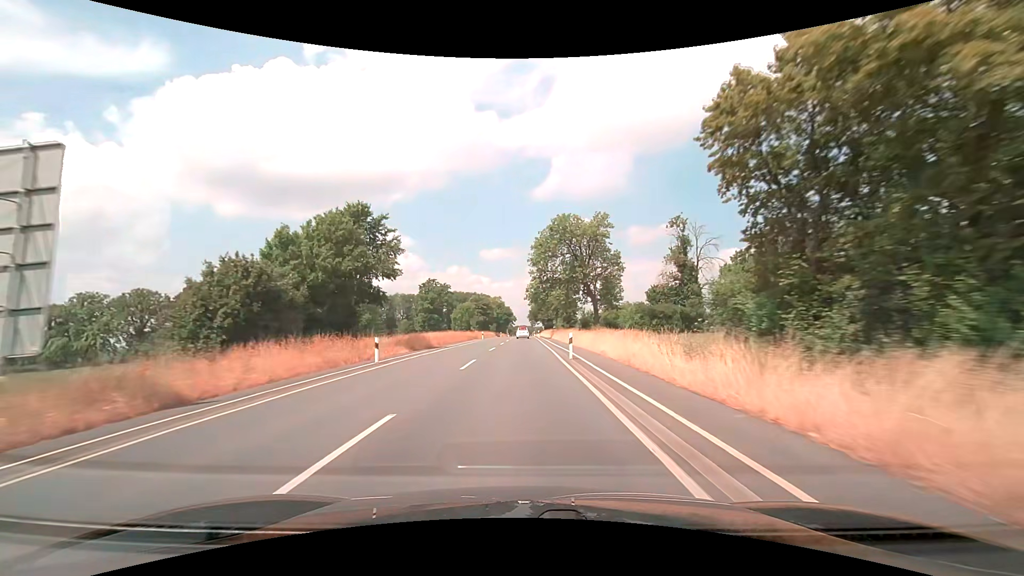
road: secondary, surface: asphalt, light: Day
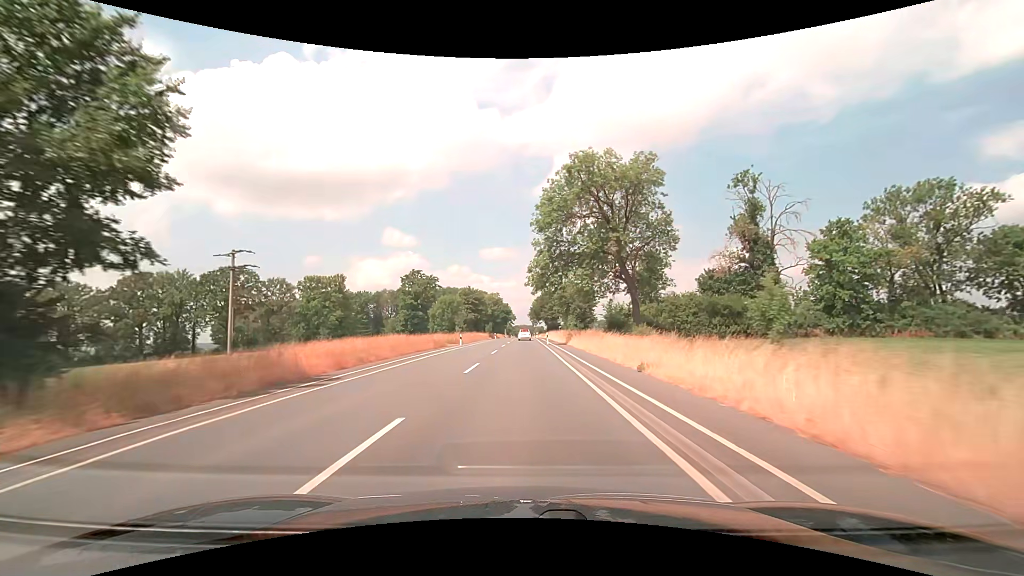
(0.0, +24.6) m; 0°
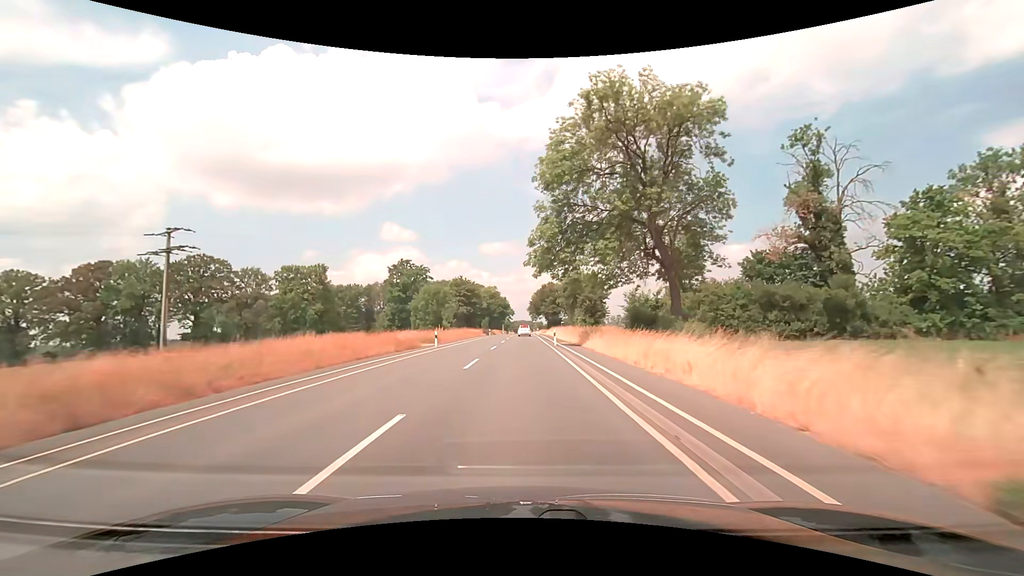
(0.0, +12.2) m; 0°
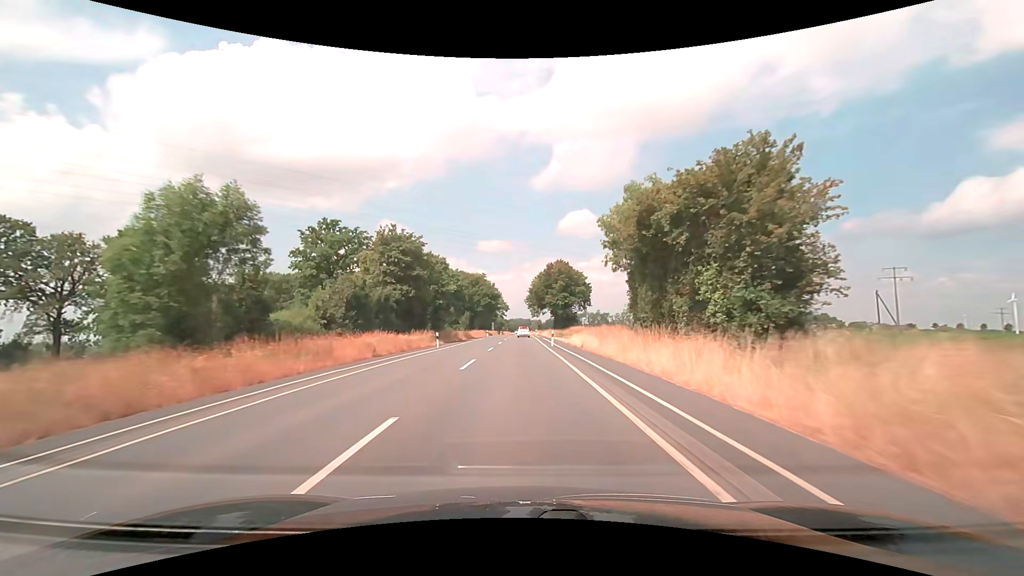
(+0.1, +48.6) m; 0°
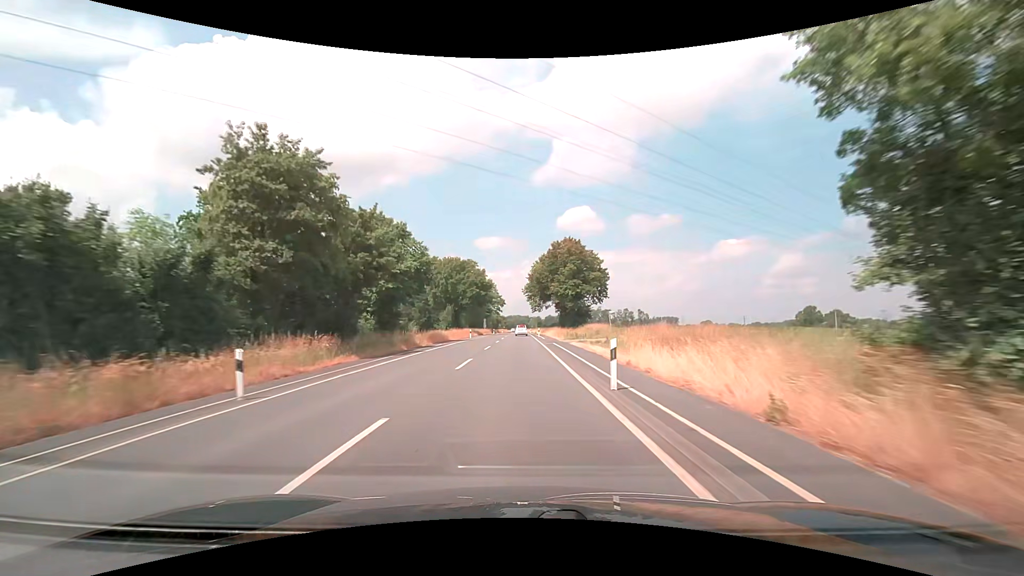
(0.0, +24.0) m; 0°
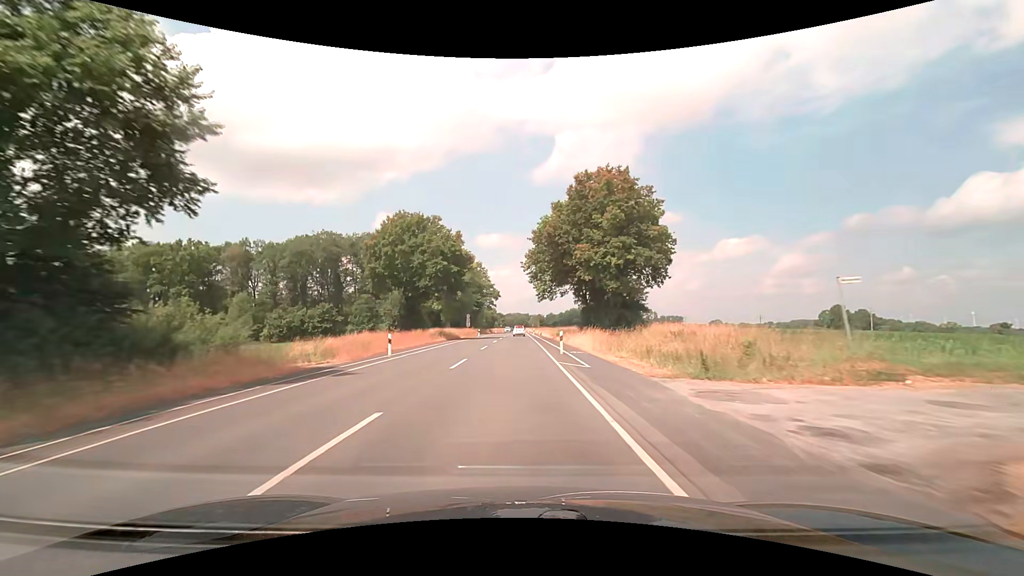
(+0.2, +35.9) m; 0°
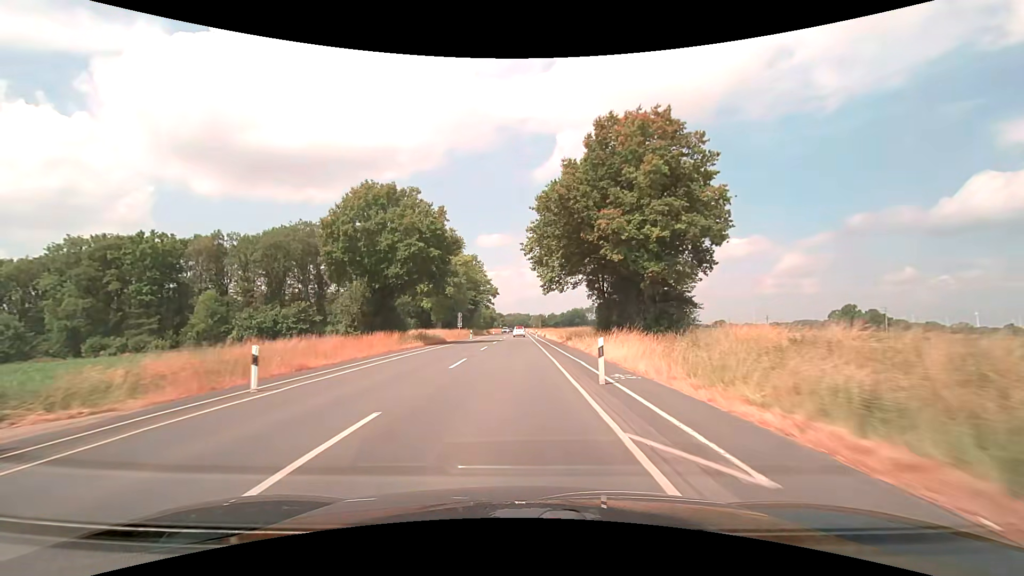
(0.0, +12.0) m; 0°
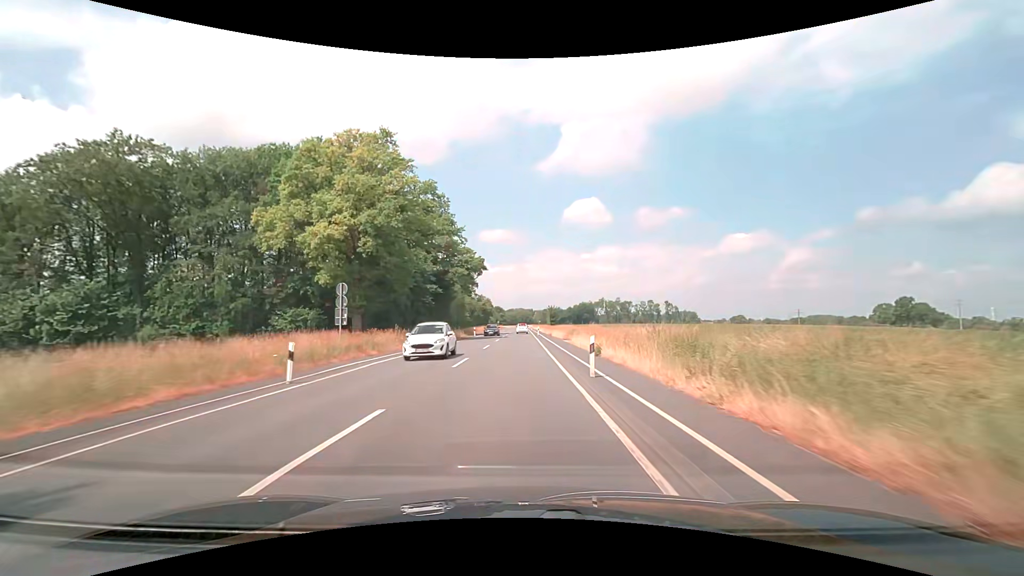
(-0.1, +48.2) m; 0°
(0, +10) (0, +20) (0, +30) (0, +40) (0, +50) (-1, +60) (-1, +70) (-1, +80) (-1, +90) (-1, +100) m
